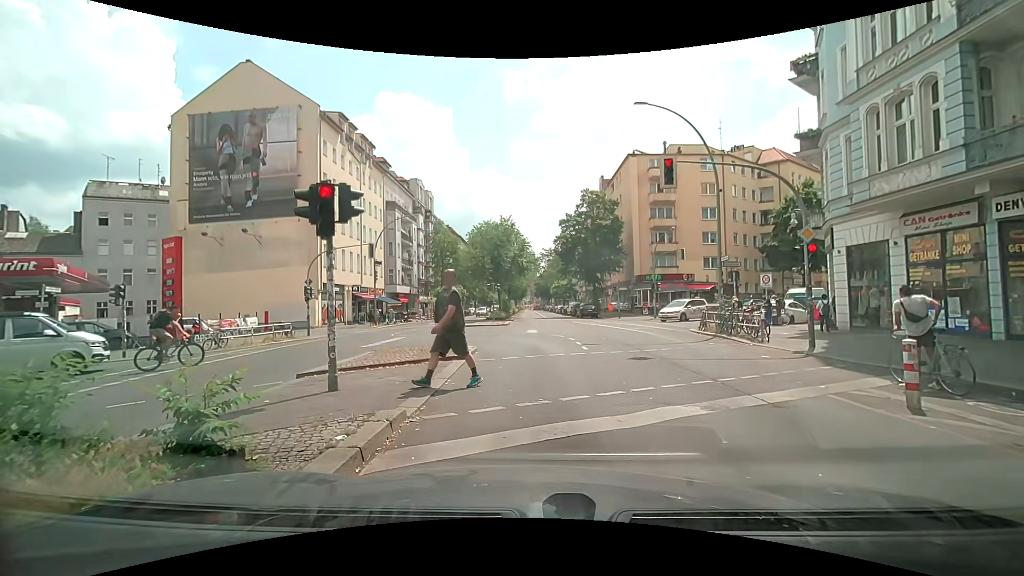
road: secondary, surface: asphalt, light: Day
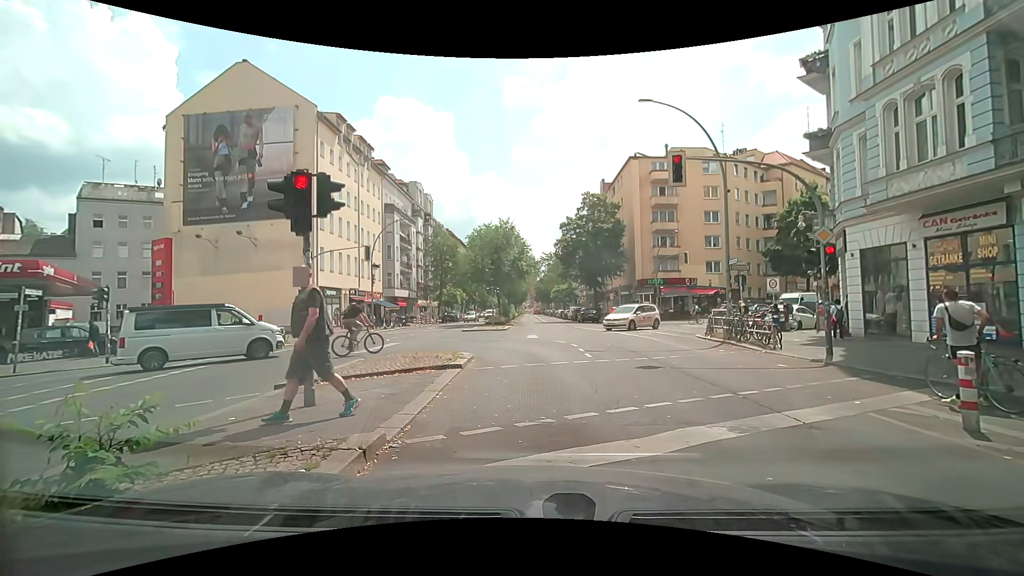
(0.0, +0.8) m; 0°
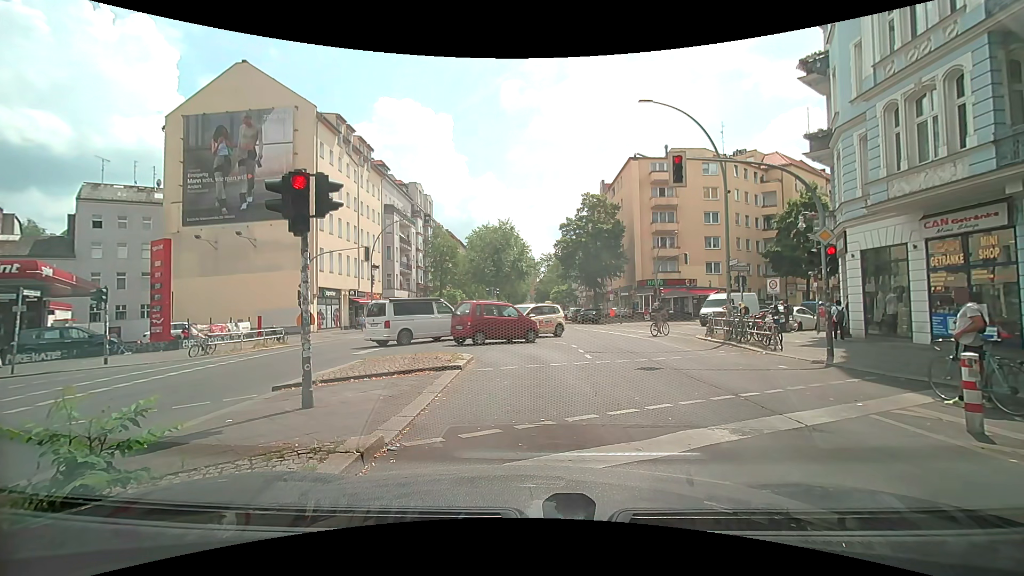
(0.0, +0.1) m; 0°
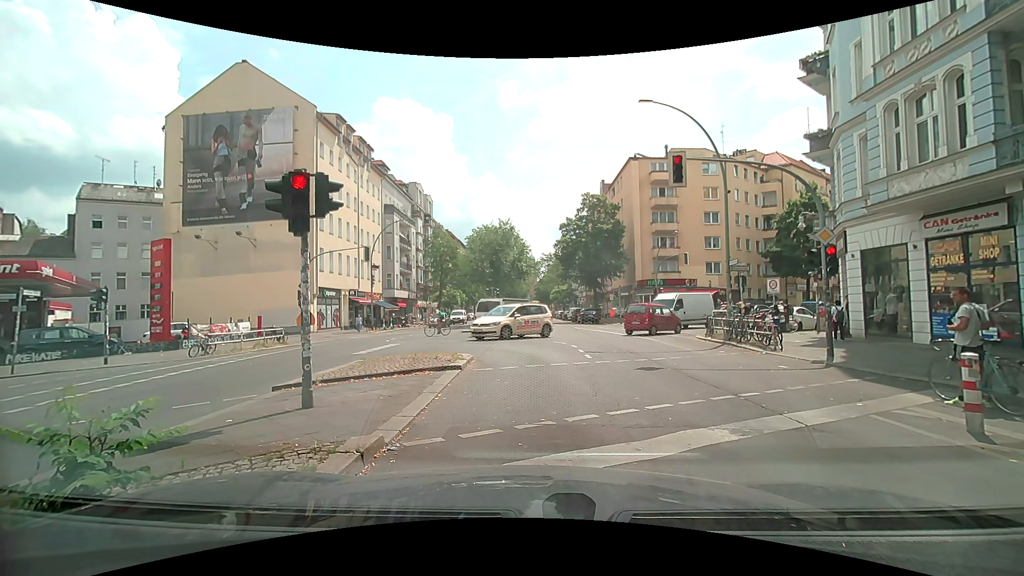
(0.0, 0.0) m; 0°
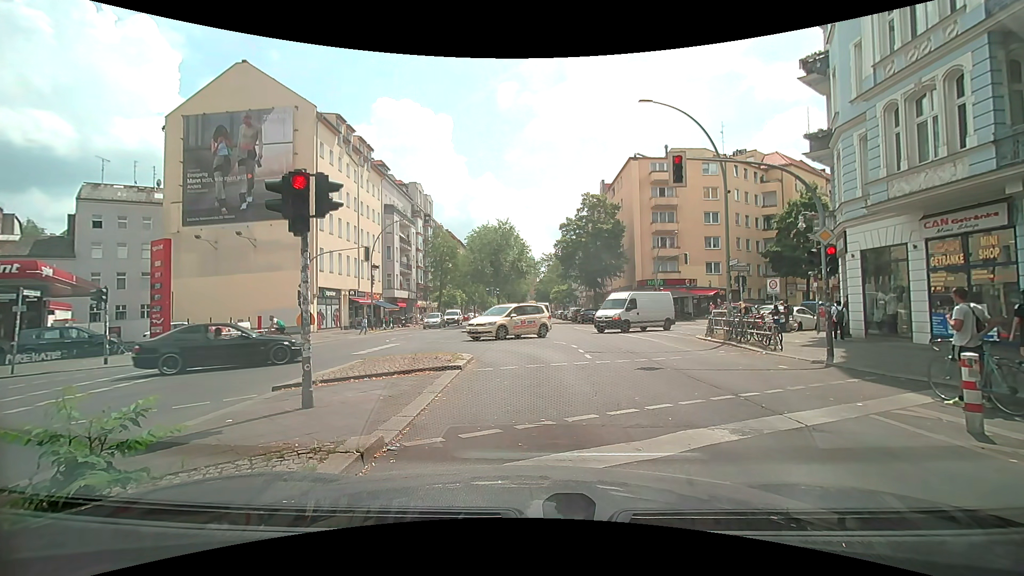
(0.0, 0.0) m; 0°
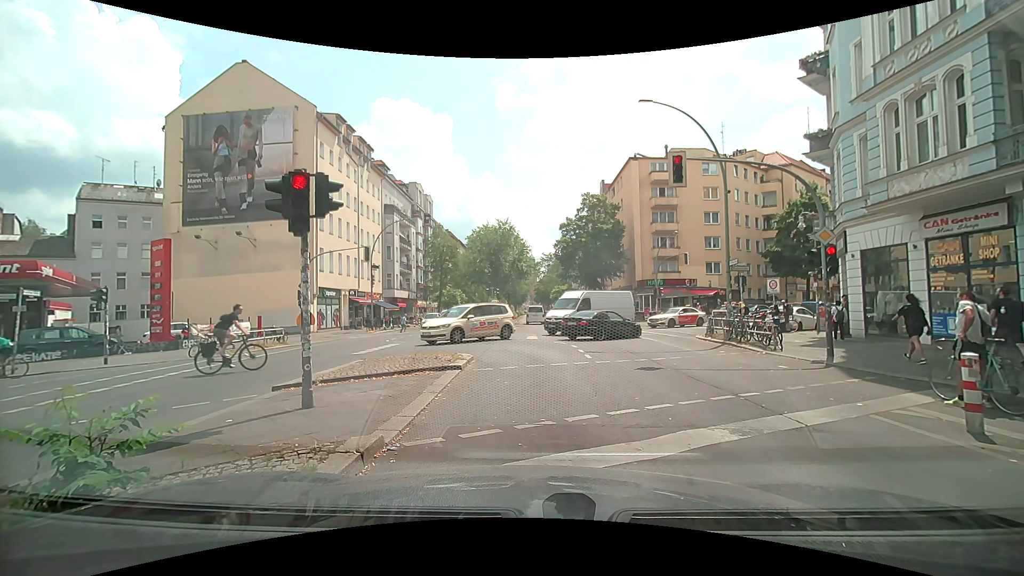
(0.0, 0.0) m; 0°
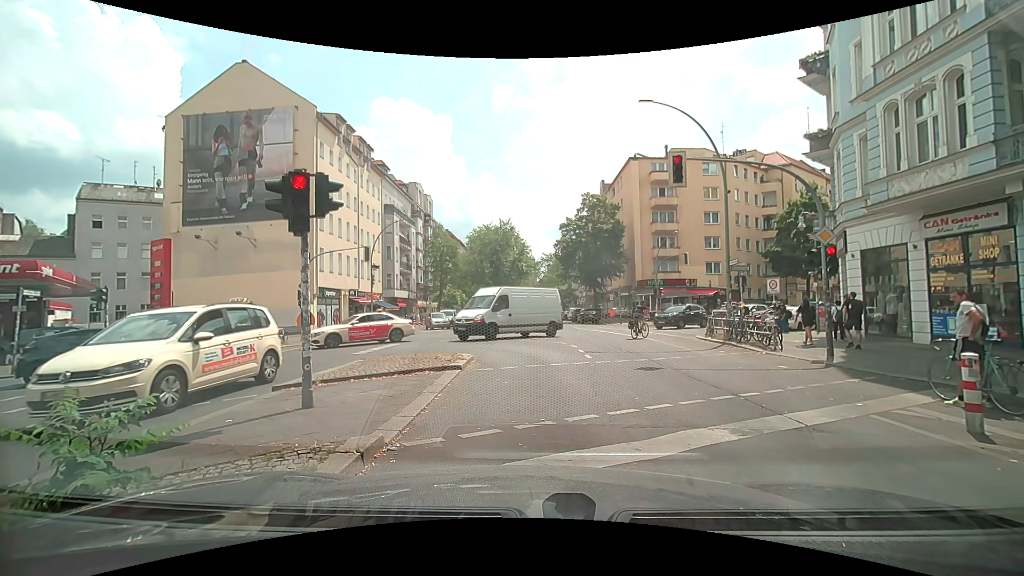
(0.0, 0.0) m; 0°
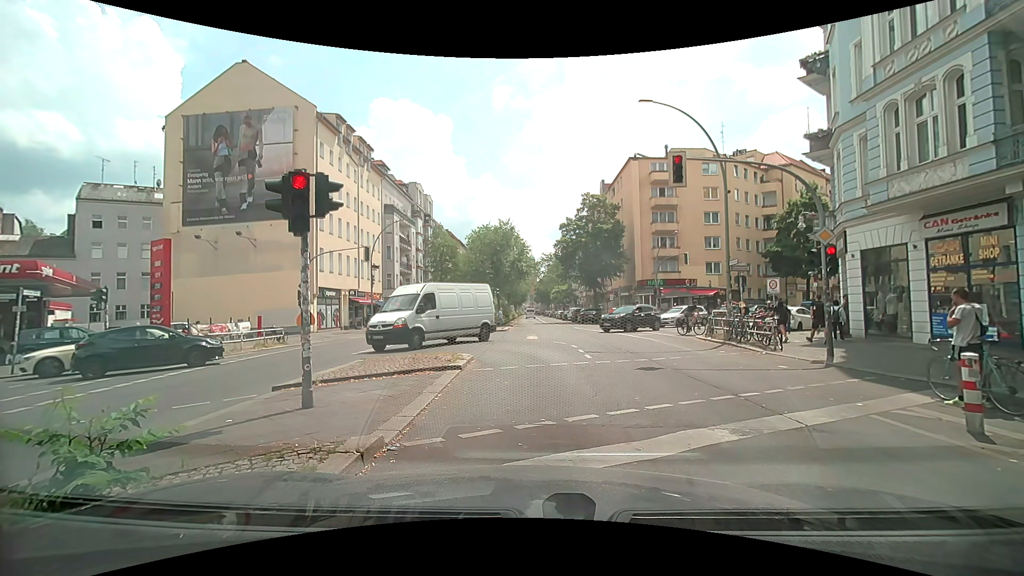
(0.0, 0.0) m; 0°
